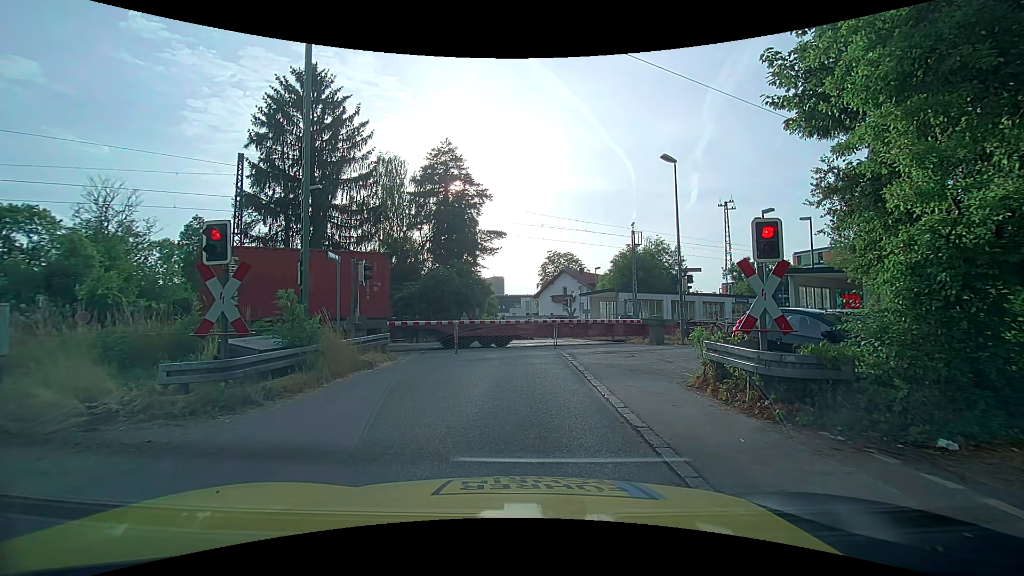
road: unclassified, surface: asphalt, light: Day
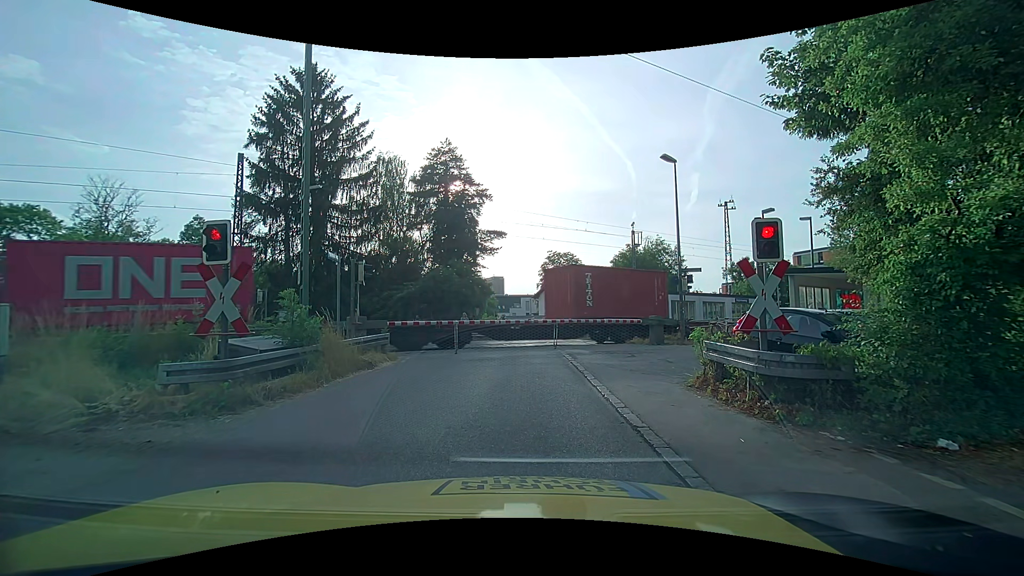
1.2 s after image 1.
(0.0, 0.0) m; 0°
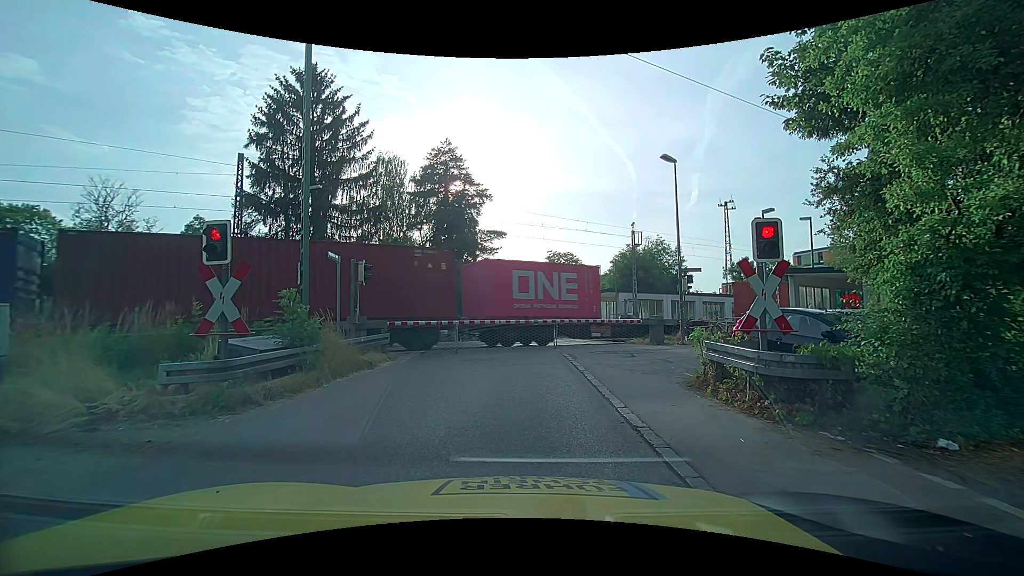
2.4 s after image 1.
(0.0, 0.0) m; 0°
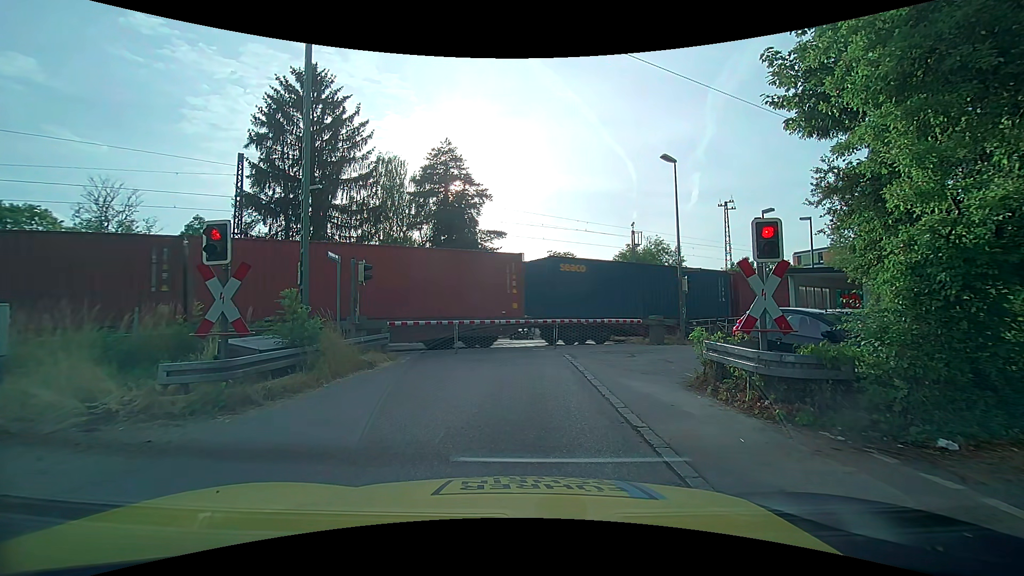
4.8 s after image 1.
(0.0, 0.0) m; 0°
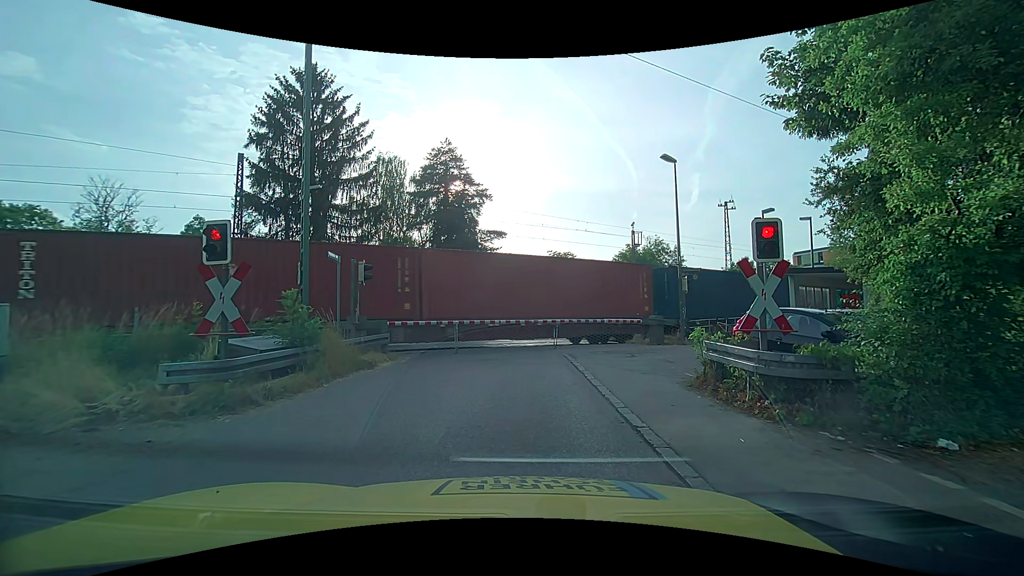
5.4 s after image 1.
(0.0, 0.0) m; 0°
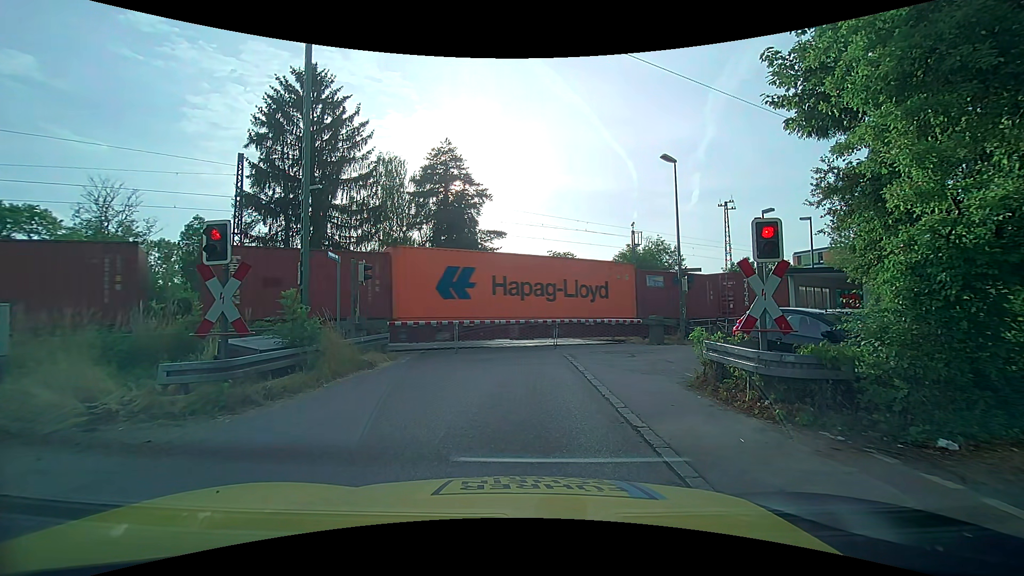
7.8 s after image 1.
(0.0, 0.0) m; 0°
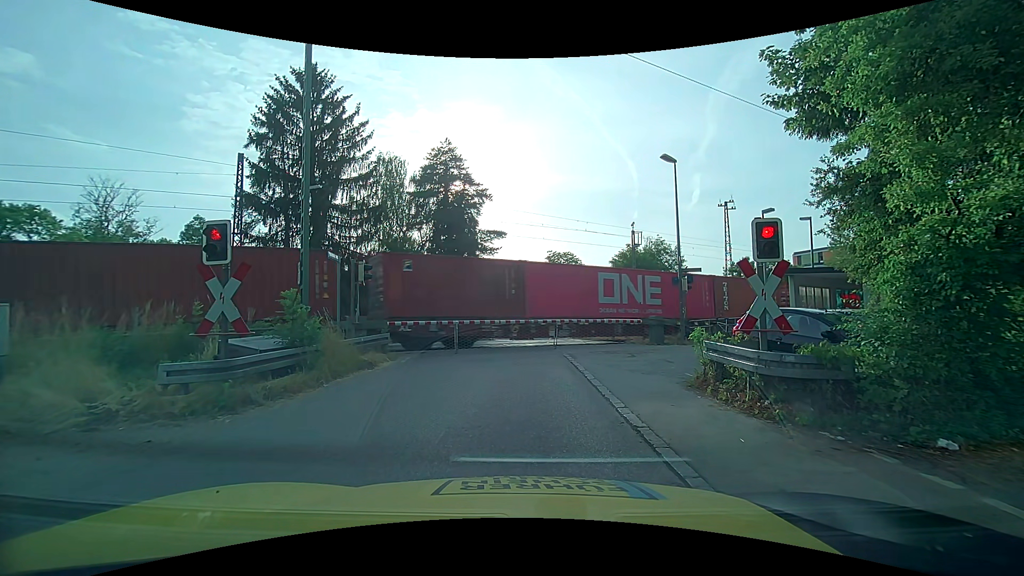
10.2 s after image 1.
(0.0, 0.0) m; 0°
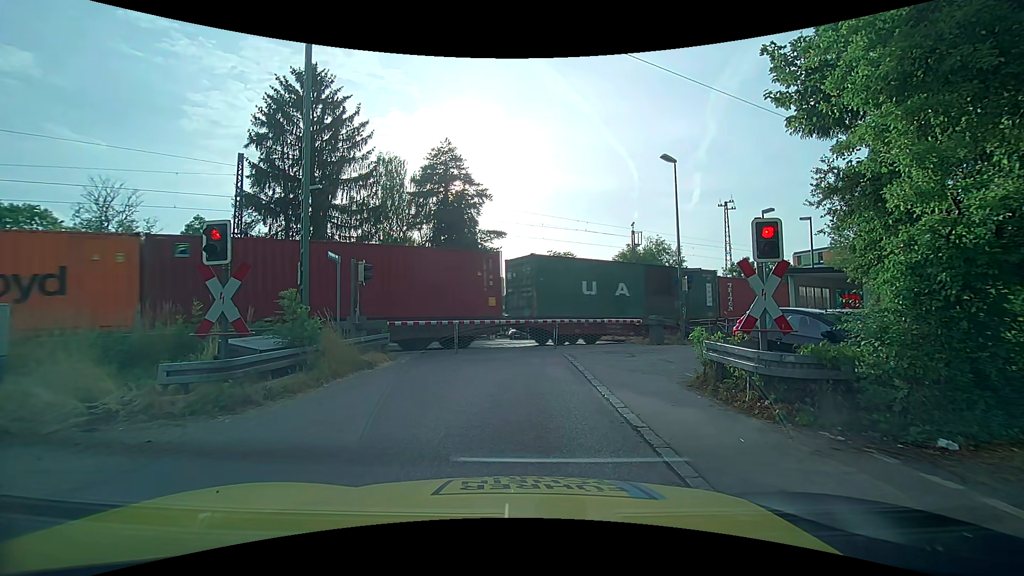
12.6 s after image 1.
(0.0, 0.0) m; 0°
